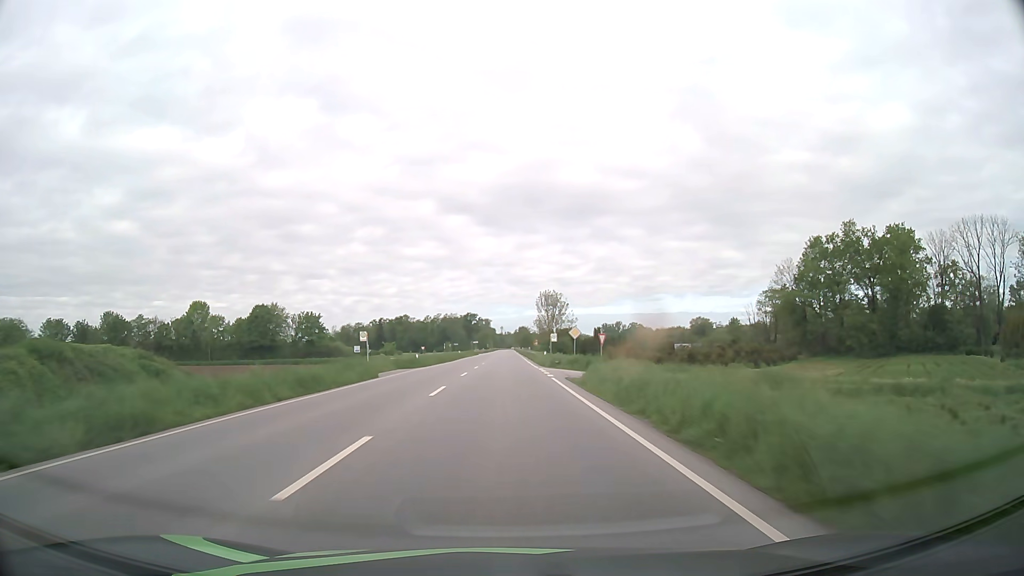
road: primary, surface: asphalt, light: Day
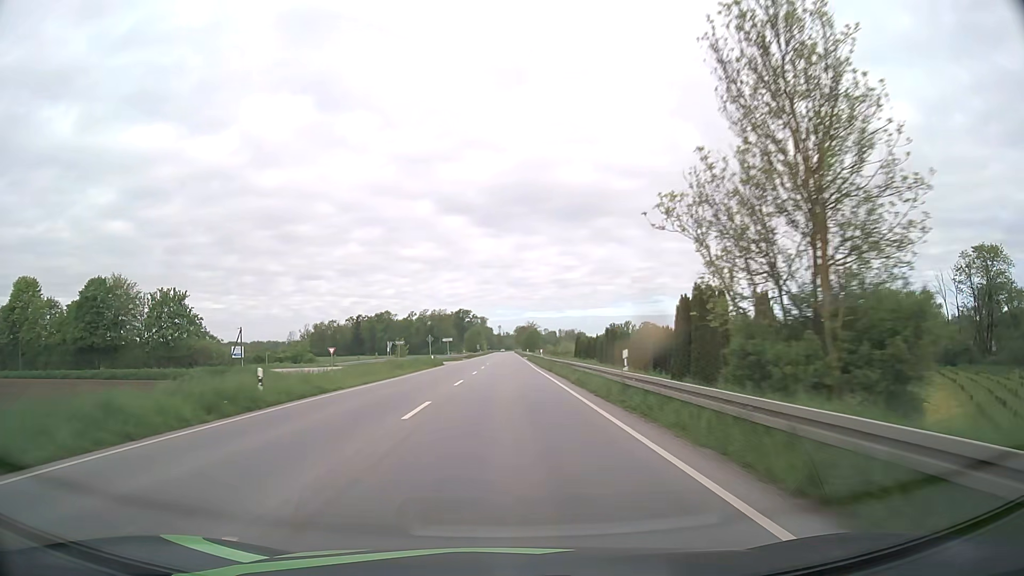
(-0.1, +77.8) m; 0°
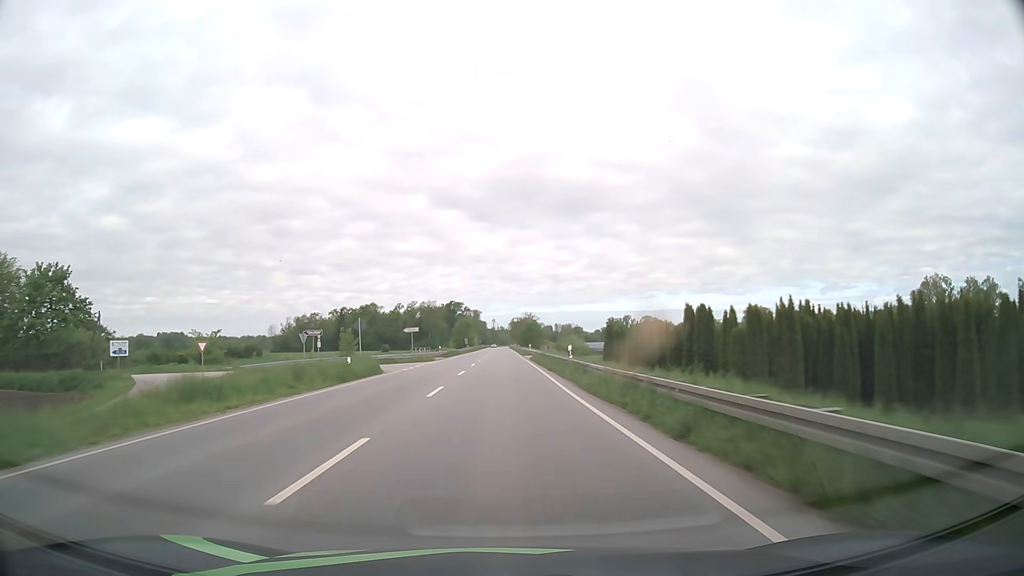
(+0.1, +31.1) m; 0°
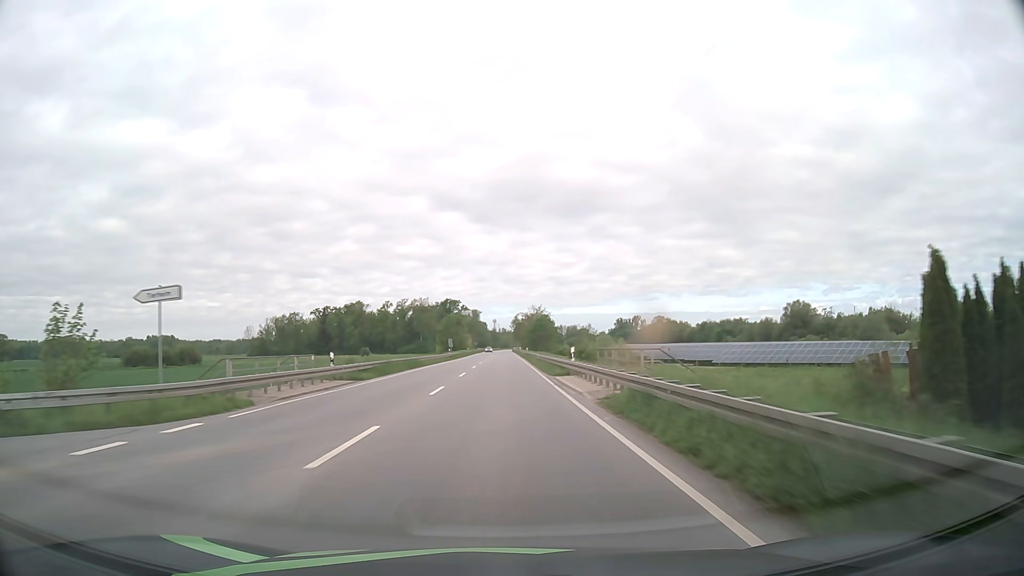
(0.0, +46.6) m; 0°
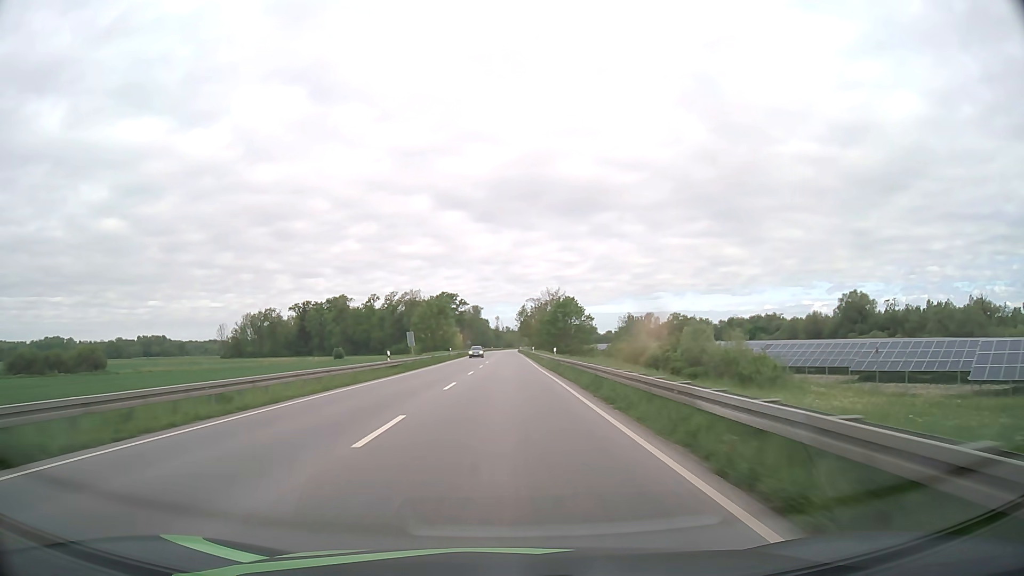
(-0.1, +46.6) m; 0°
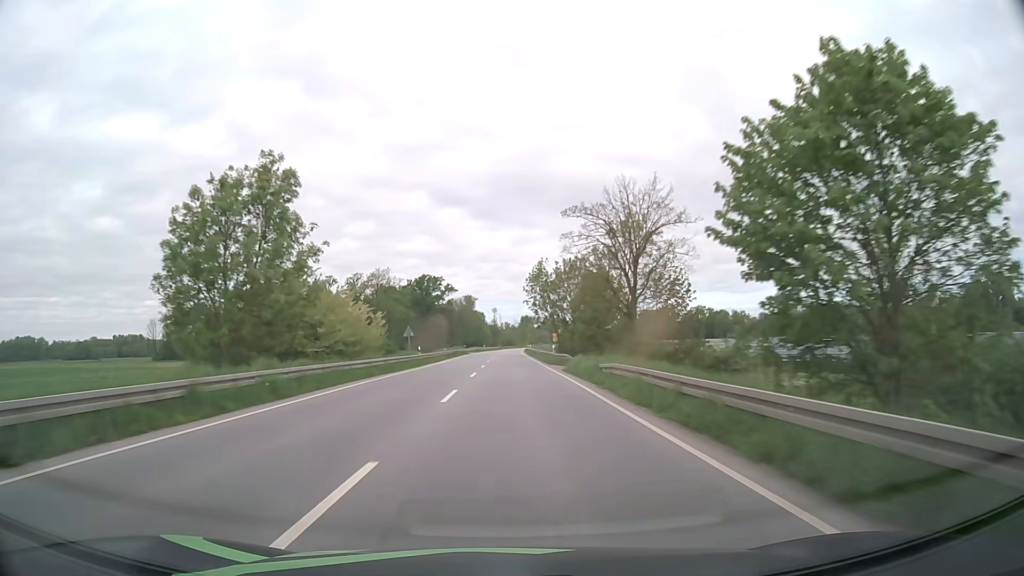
(-0.1, +77.7) m; 0°
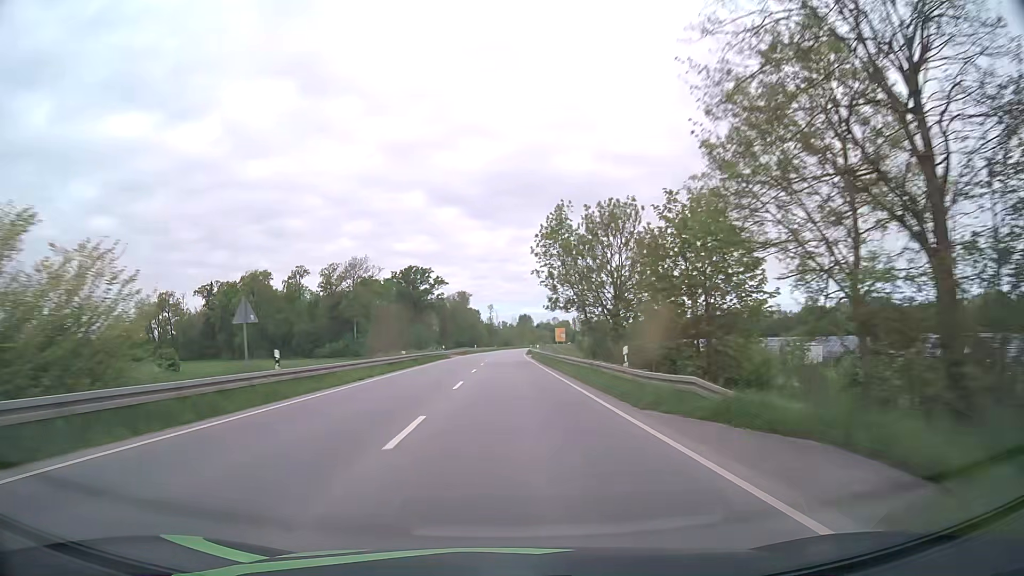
(+0.1, +31.1) m; 0°
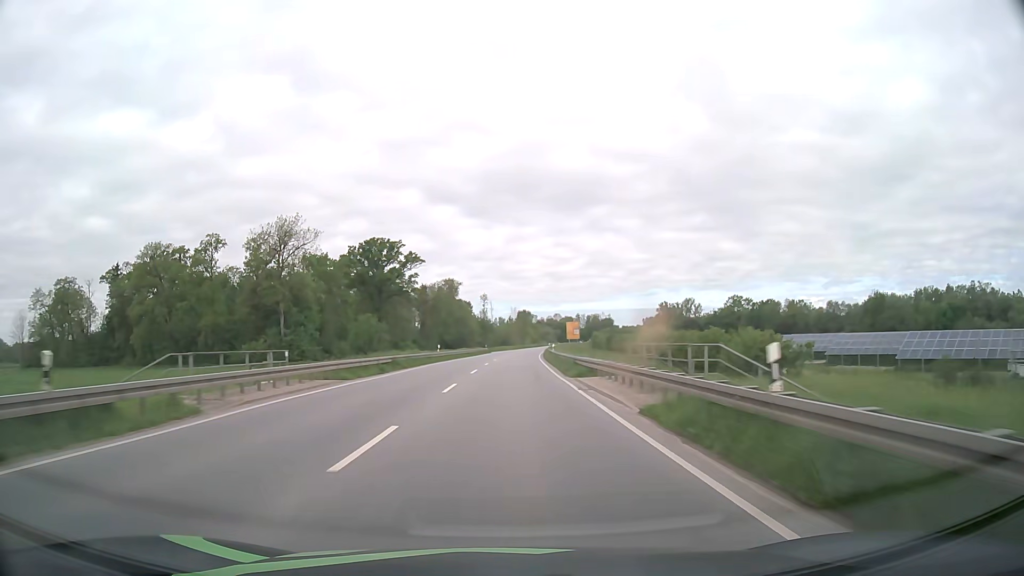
(+0.1, +62.1) m; 0°
(0, +10) (0, +20) (0, +30) (0, +40) (+1, +50) (+1, +60) (+1, +70) (+2, +80) (+2, +90) (+3, +100) m
